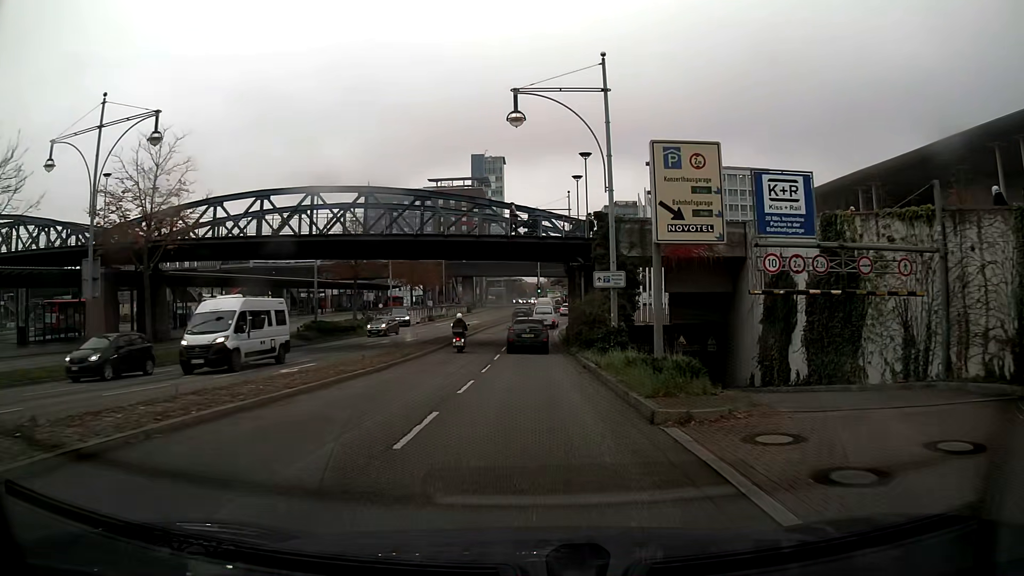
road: primary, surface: asphalt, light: Day
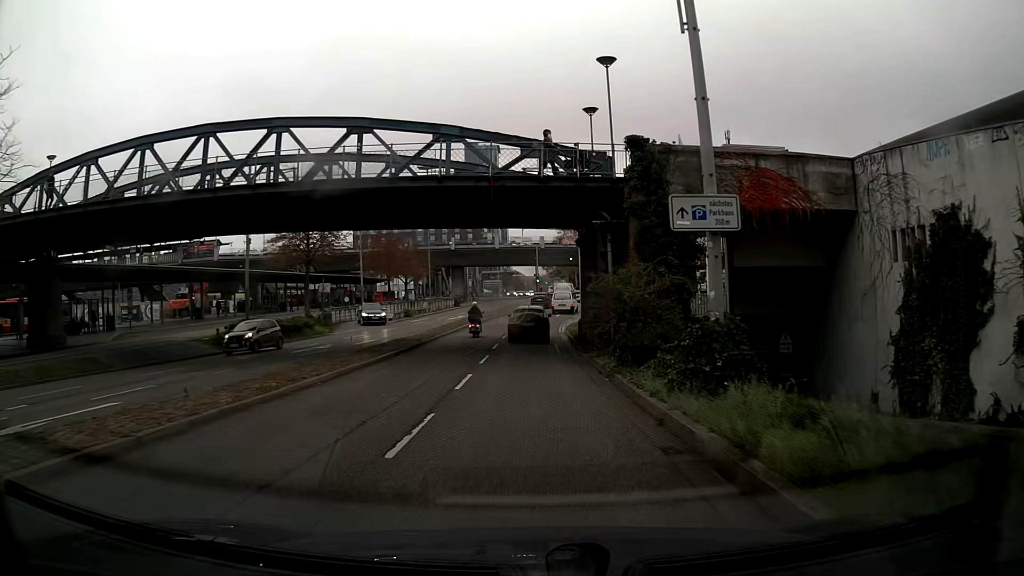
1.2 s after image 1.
(0.0, +12.5) m; 0°
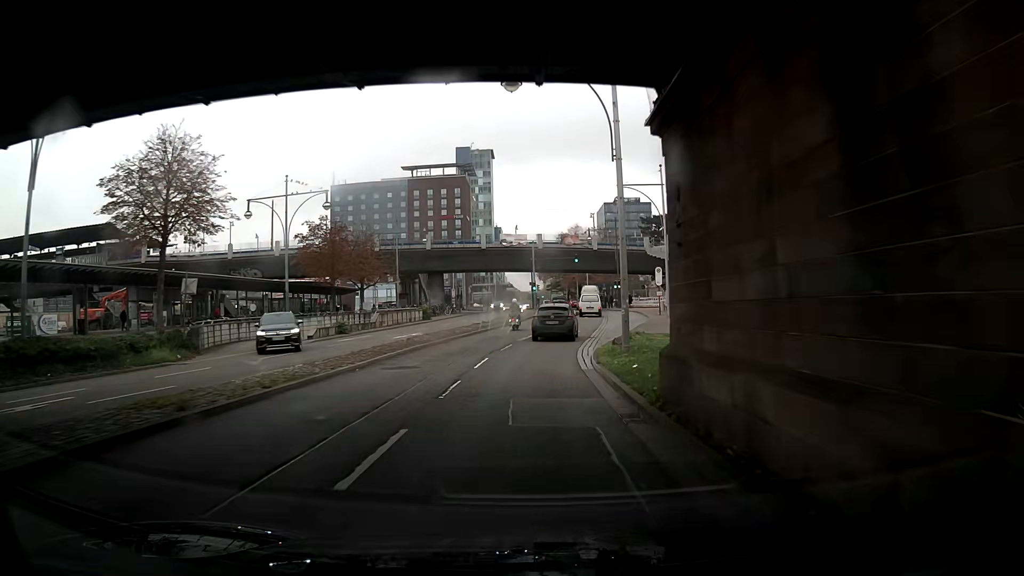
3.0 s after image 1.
(-0.2, +19.5) m; -2°
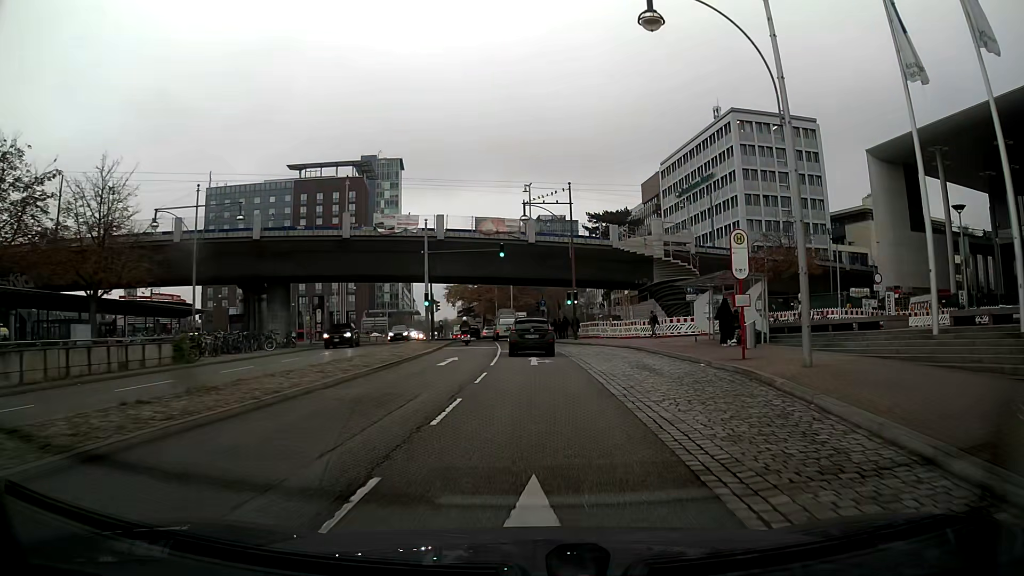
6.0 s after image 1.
(+2.6, +32.3) m; +10°
